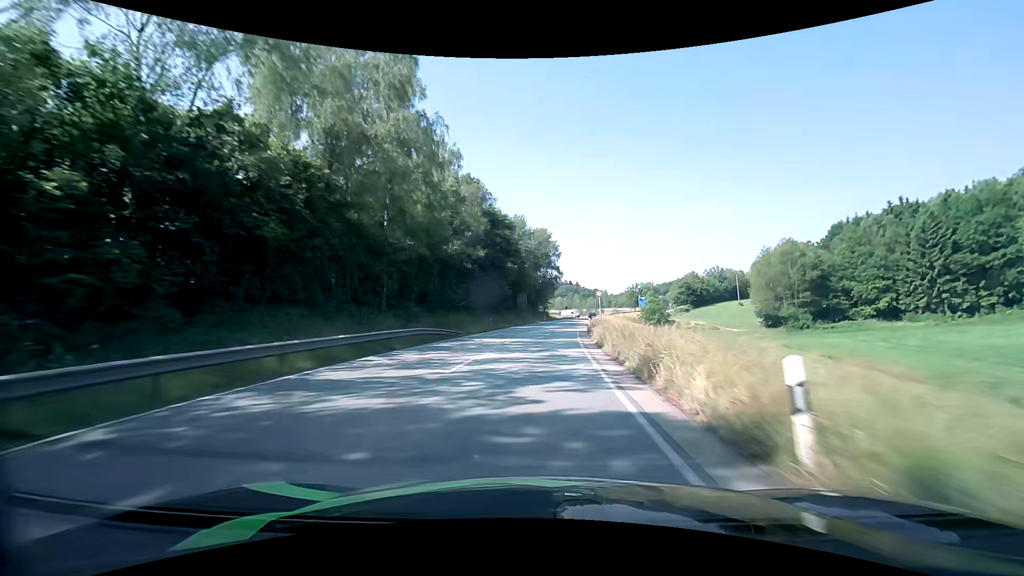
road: primary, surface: asphalt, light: Day
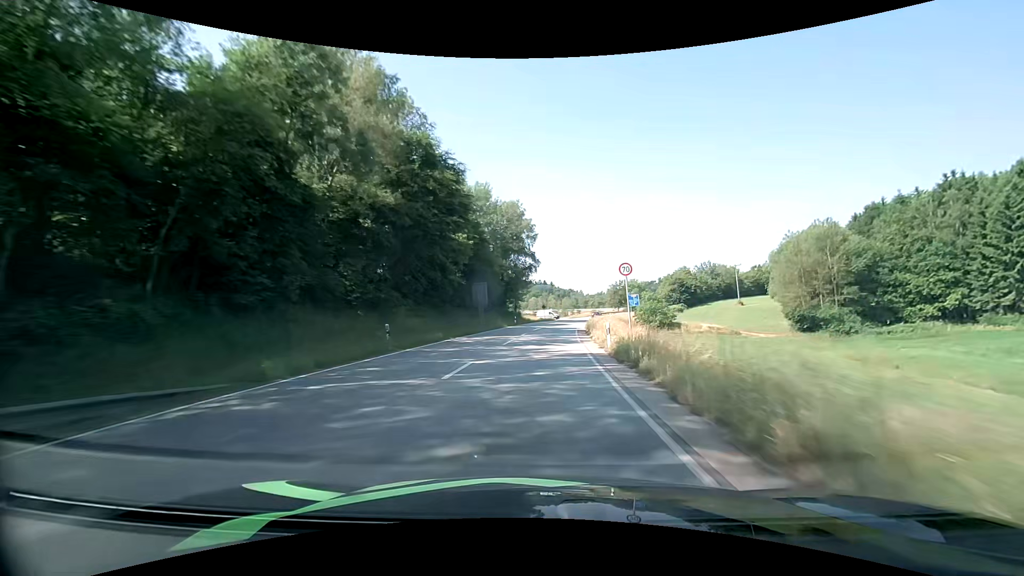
(+0.7, +25.1) m; +3°
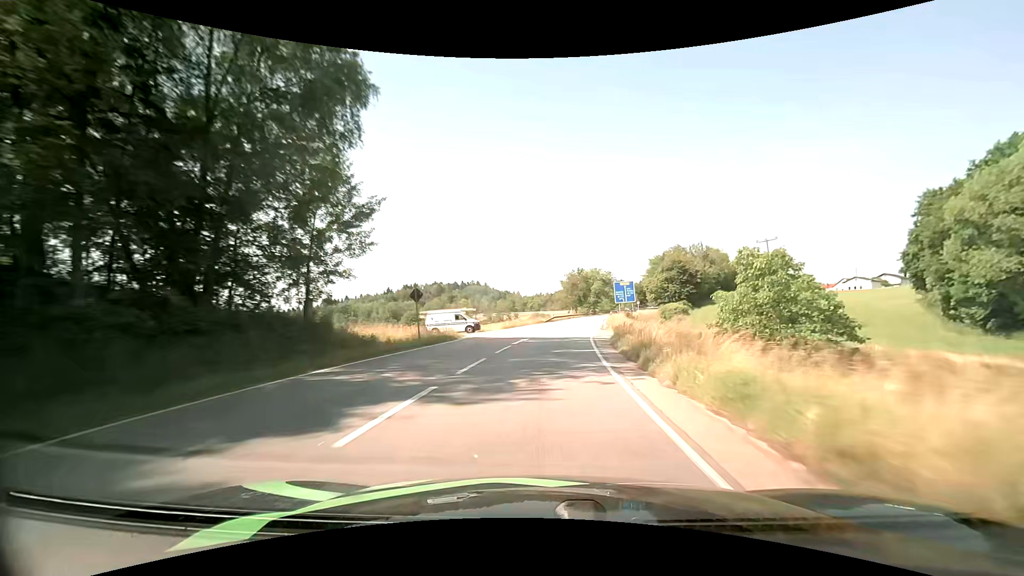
(+3.8, +62.1) m; +7°
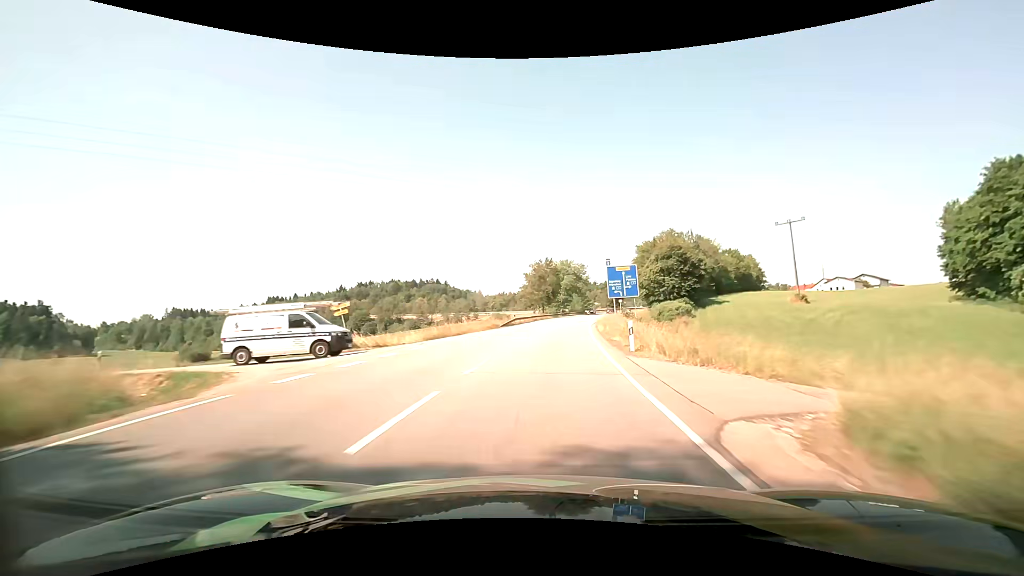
(+0.9, +24.0) m; +4°
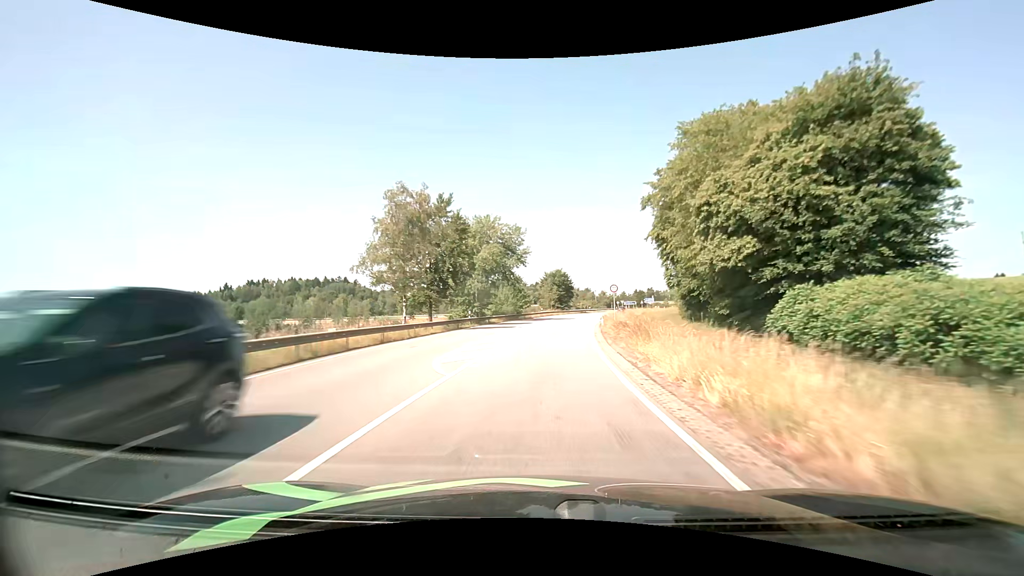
(+4.1, +56.5) m; +8°
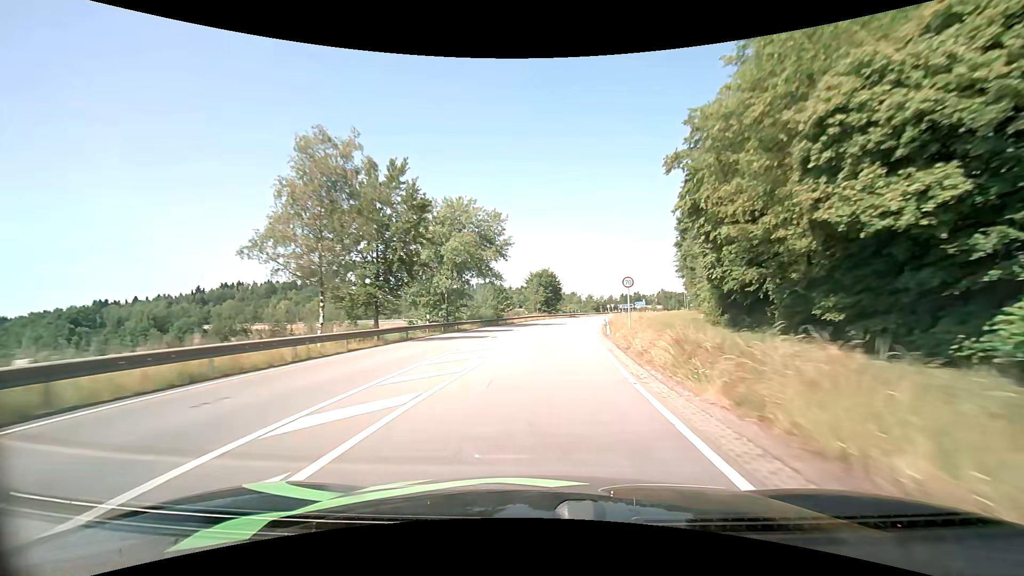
(+0.2, +11.2) m; +2°
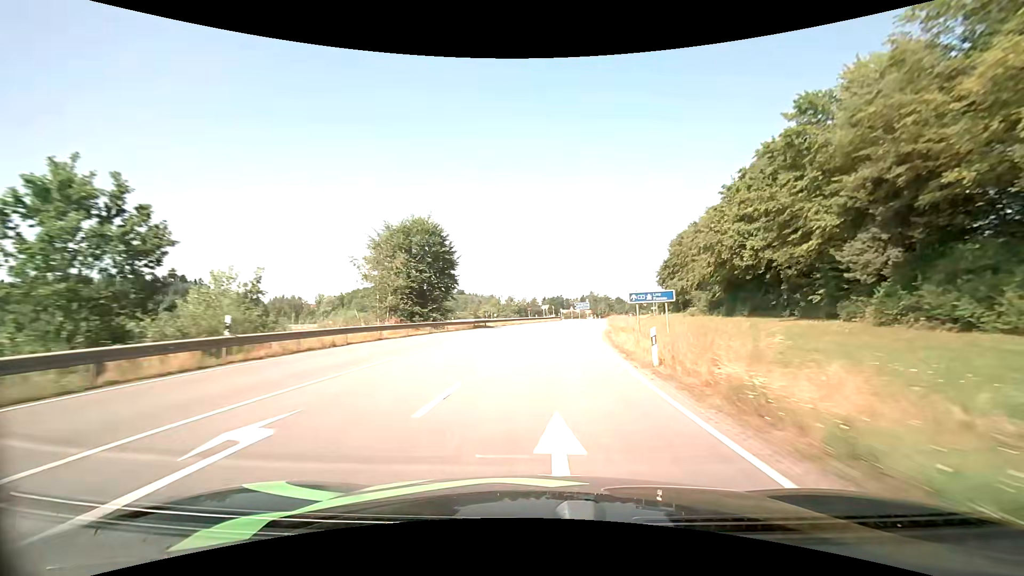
(+4.6, +56.7) m; +9°
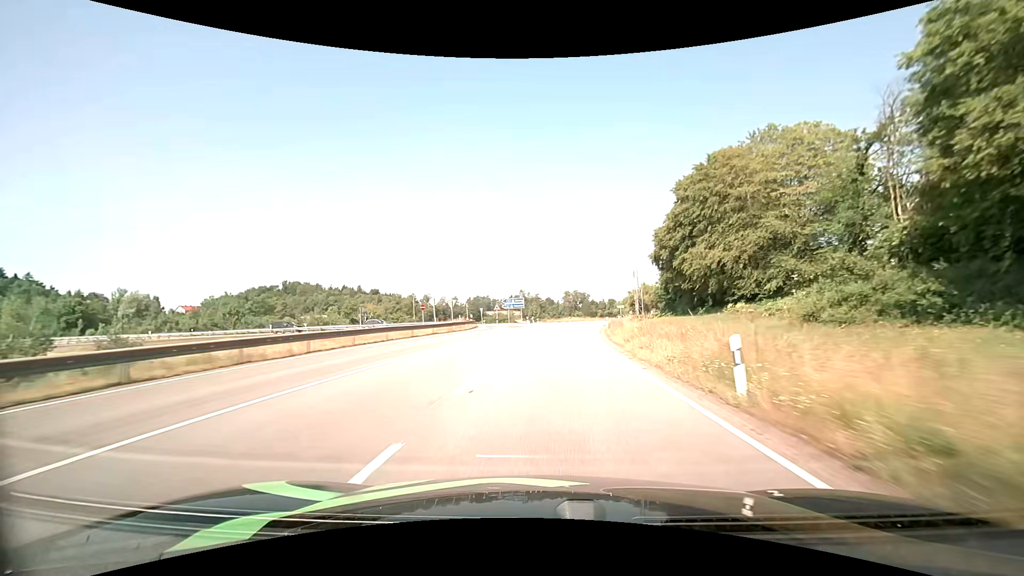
(+3.4, +46.0) m; +9°
(0, +10) (+1, +20) (+1, +30) (+2, +40) (+4, +50) (+5, +60) (+7, +70) (+9, +79) (+11, +89) (+13, +99) m
